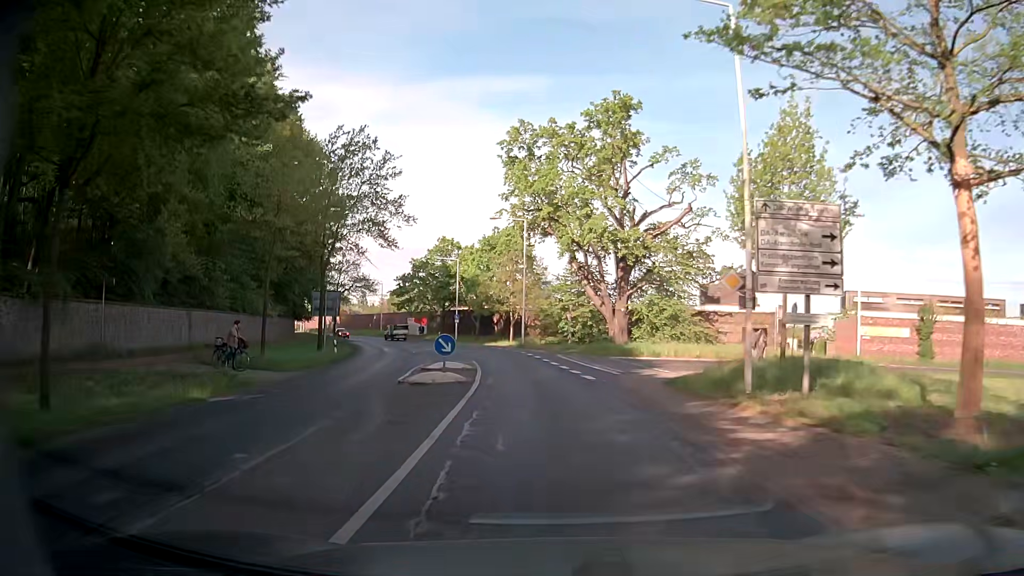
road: secondary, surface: asphalt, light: Day
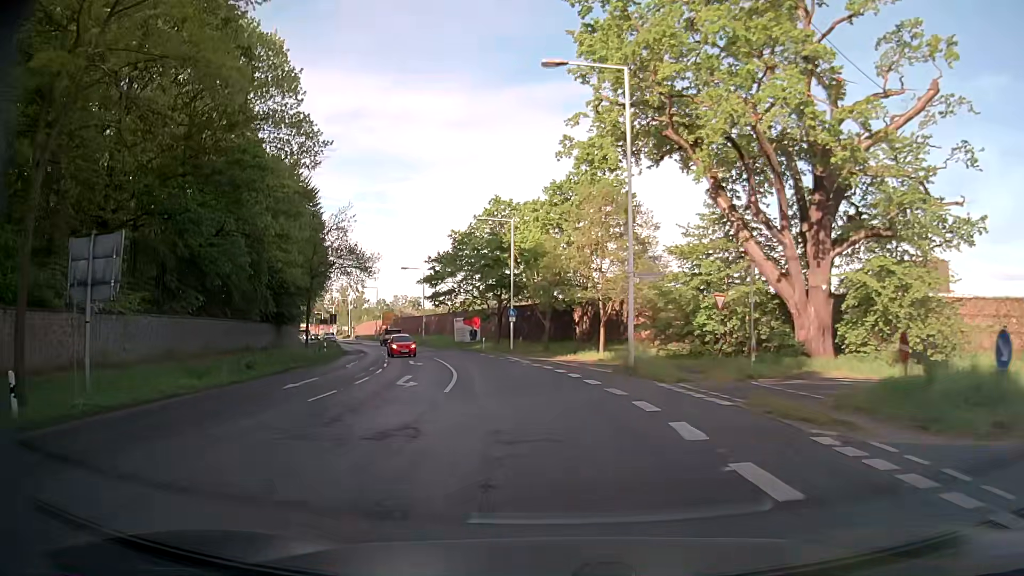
(-1.8, +30.4) m; -7°
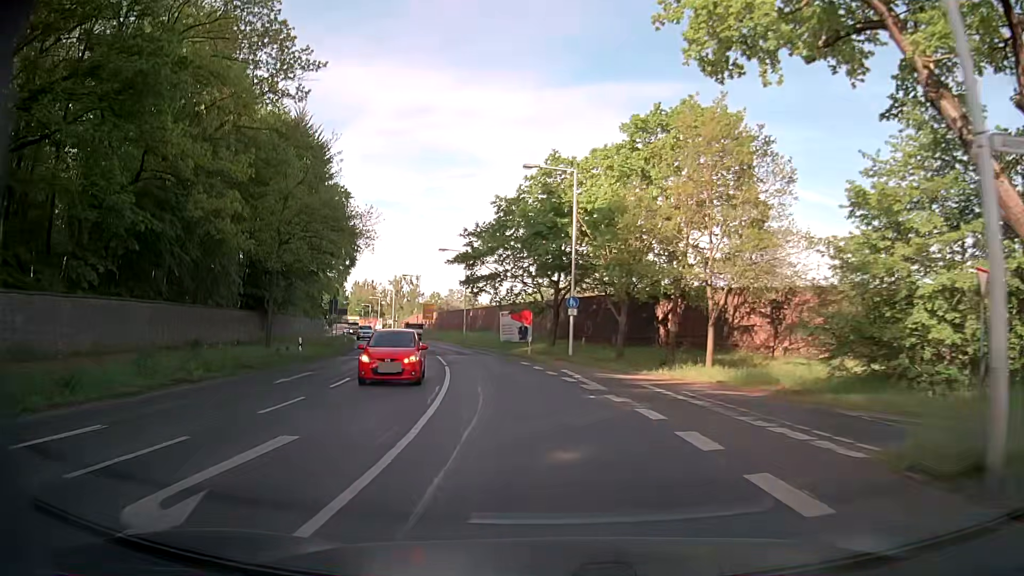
(-0.8, +15.2) m; -5°
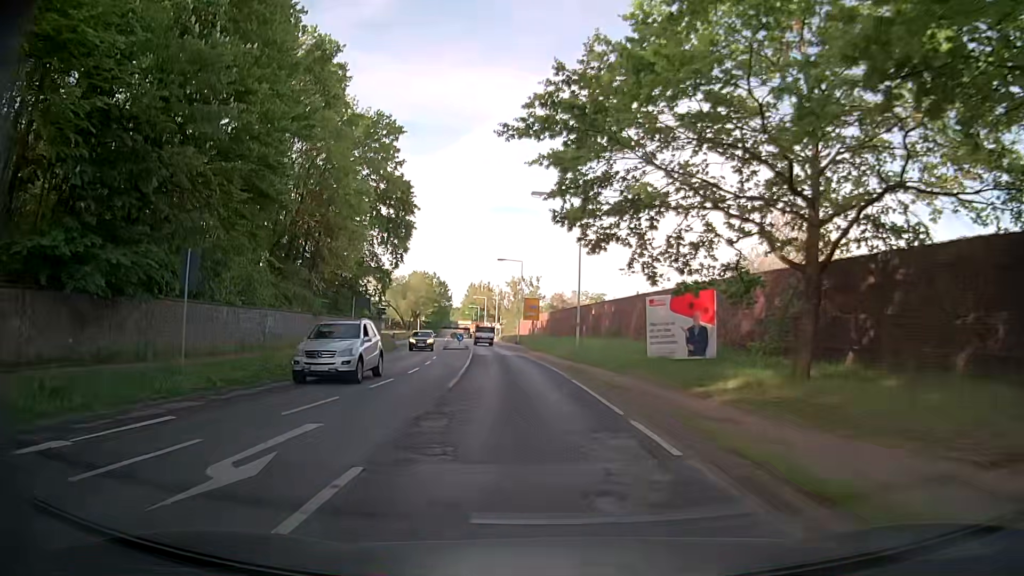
(-3.2, +30.3) m; -11°
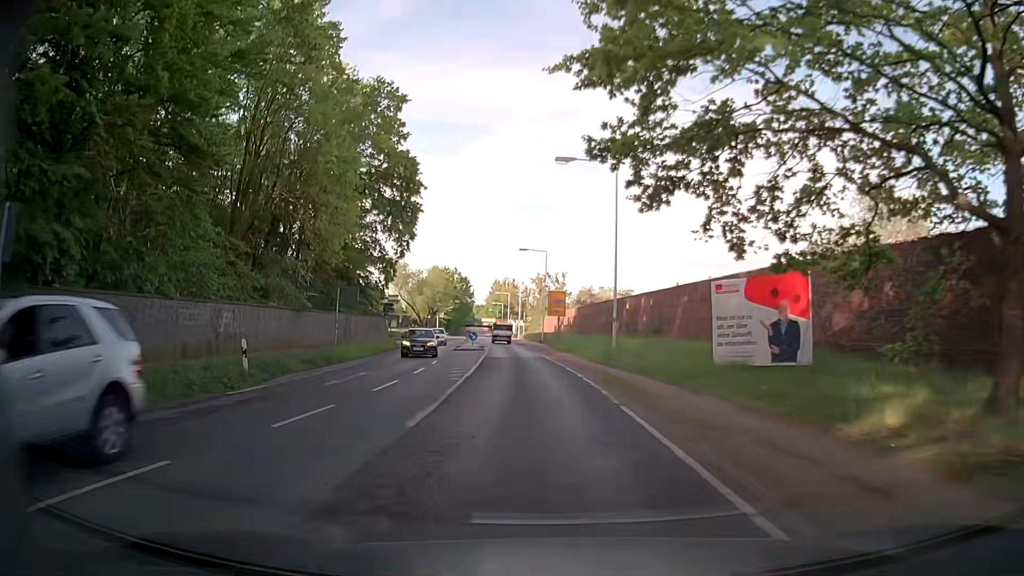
(-0.1, +7.6) m; -2°
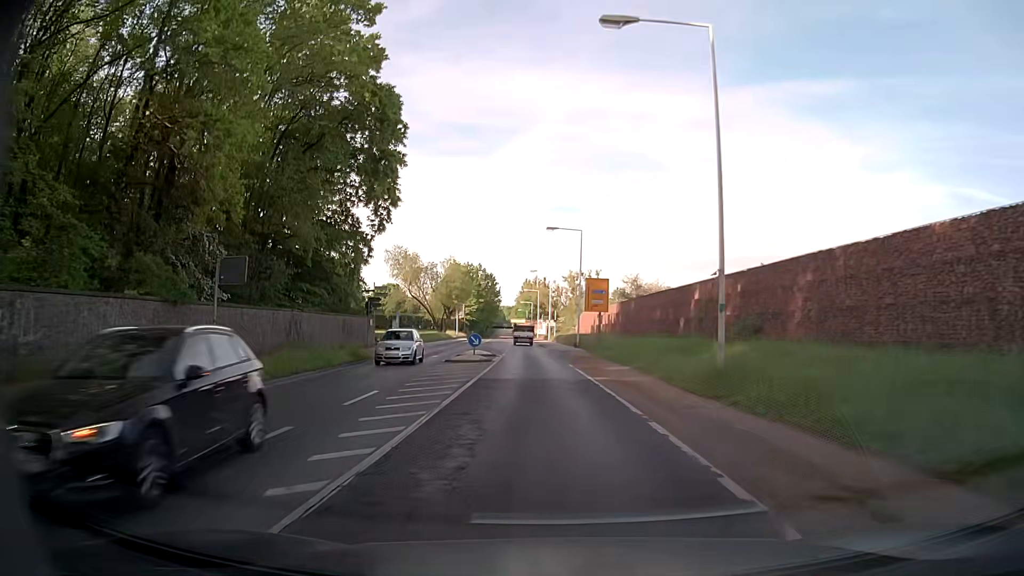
(-0.3, +15.2) m; -1°
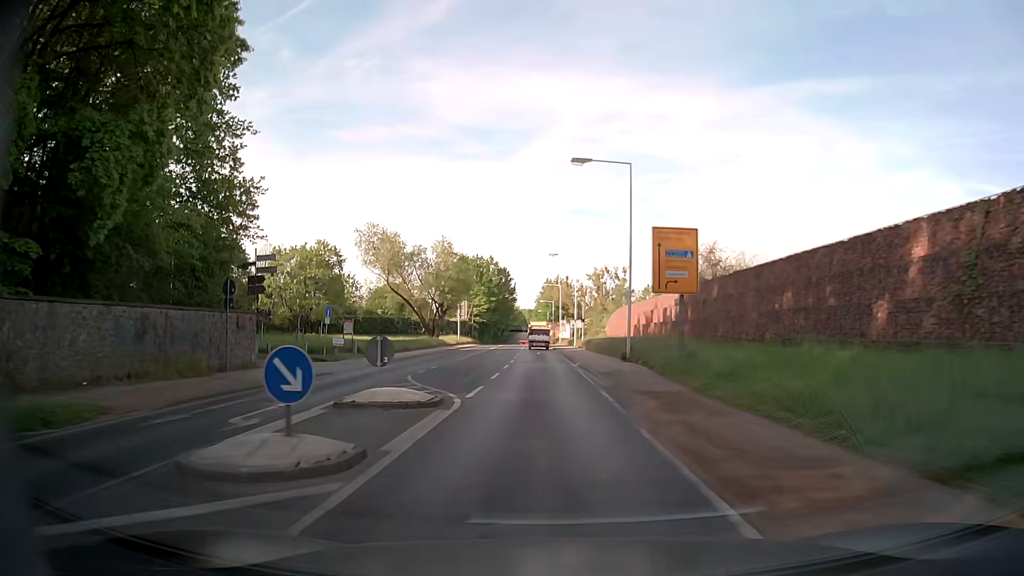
(-1.0, +22.8) m; -3°
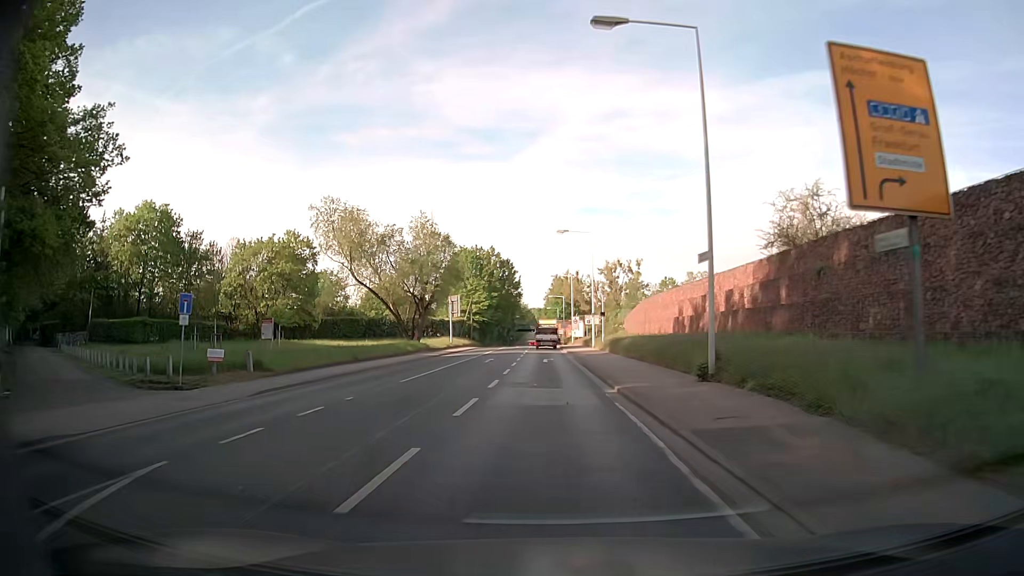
(-0.1, +15.2) m; -1°
(0, +10) (0, +20) (0, +30) (0, +40) (-1, +50) (-1, +60) (-1, +70) (-1, +80) (-1, +90) (-2, +100) m
